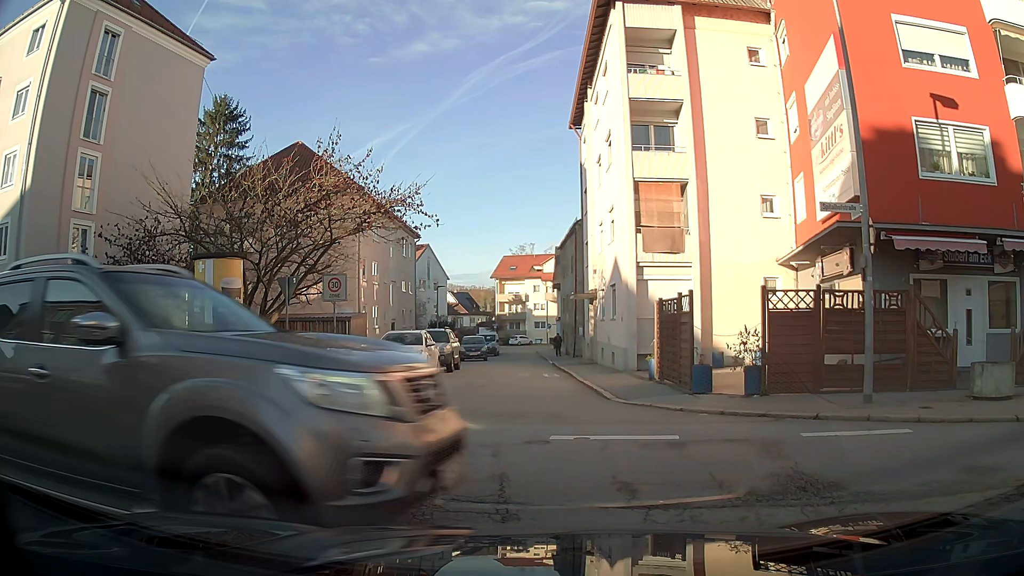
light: Day
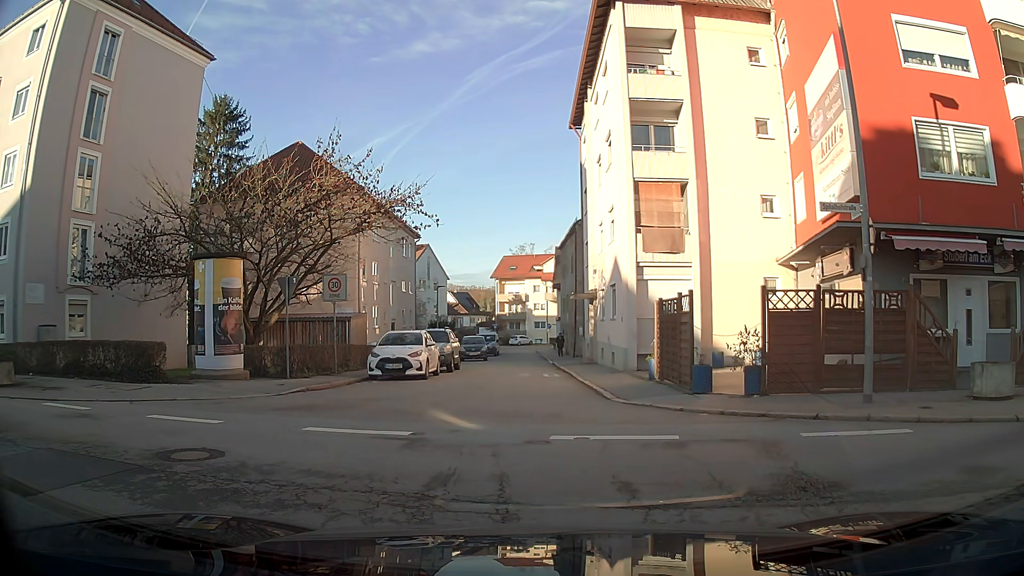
(0.0, 0.0) m; 0°
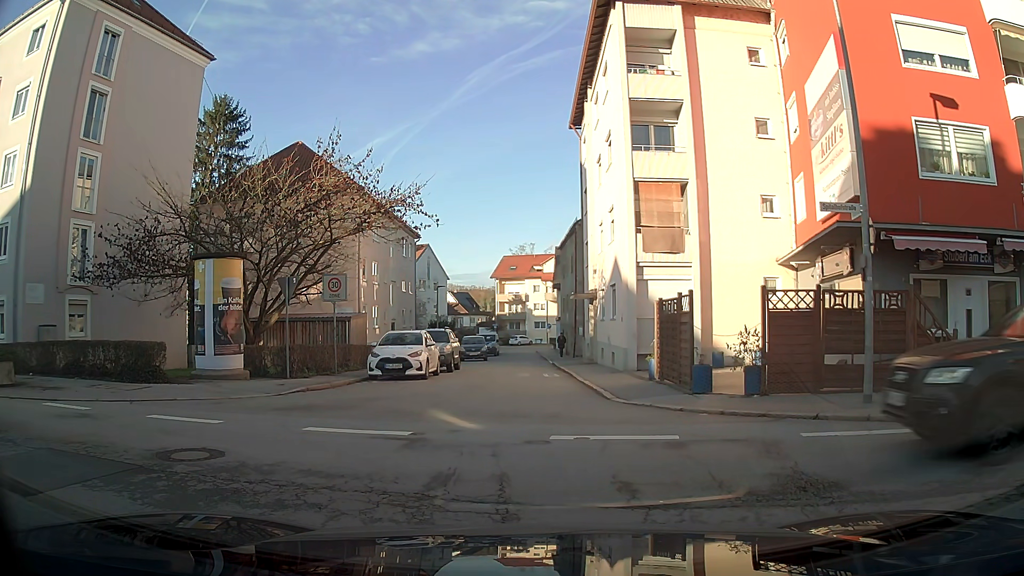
(0.0, 0.0) m; 0°
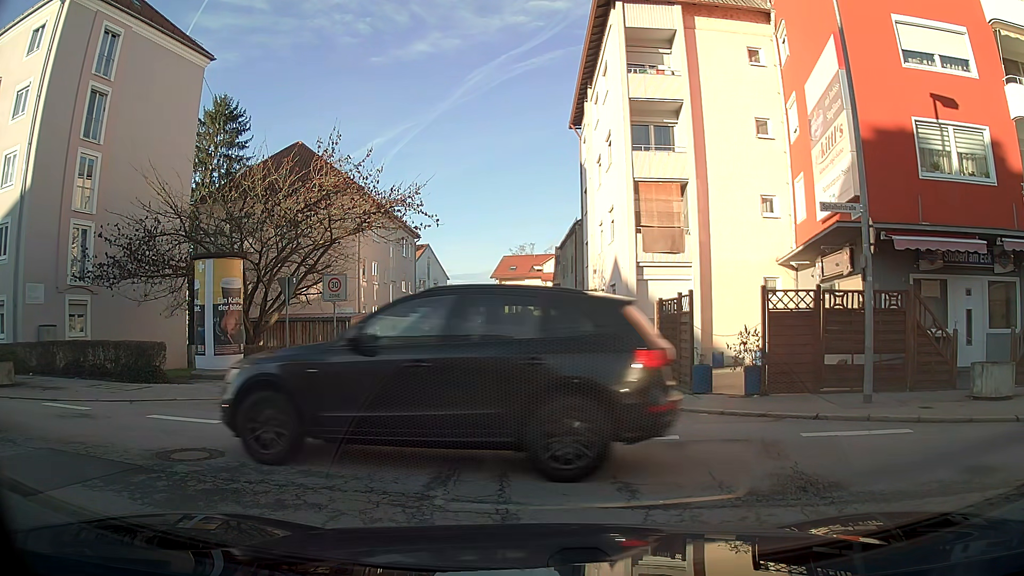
(0.0, 0.0) m; 0°
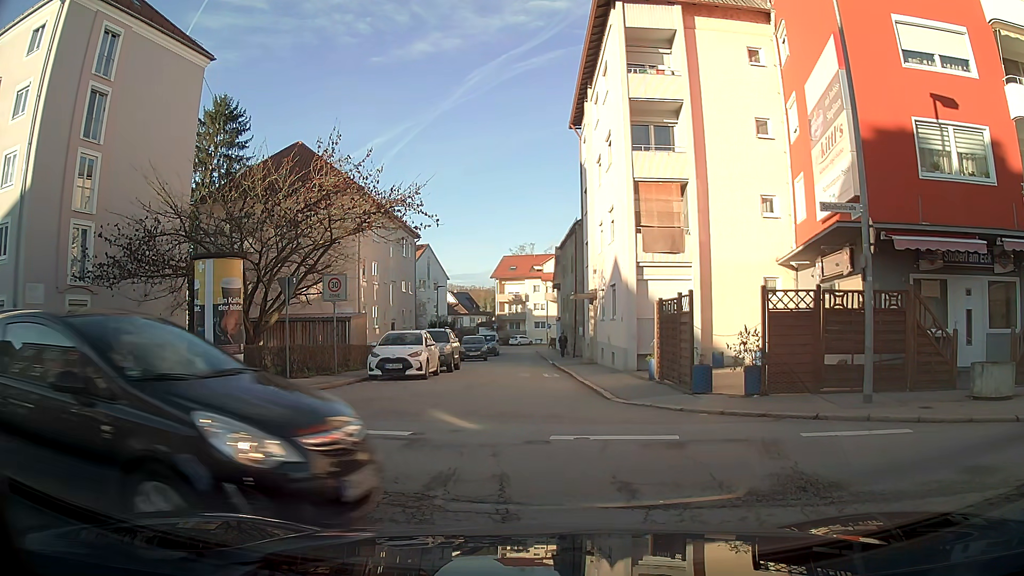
(0.0, 0.0) m; 0°
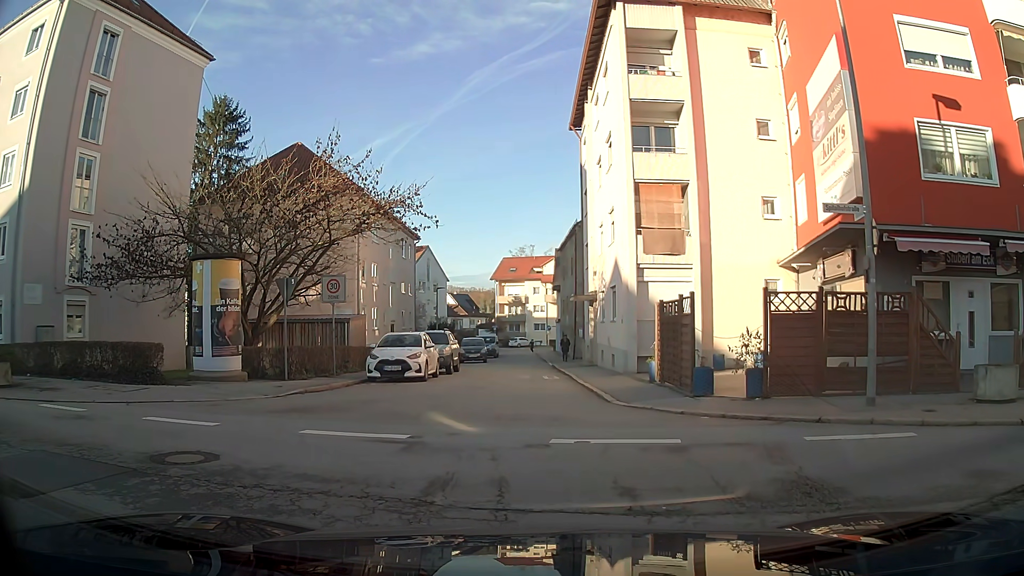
(0.0, +0.1) m; 0°
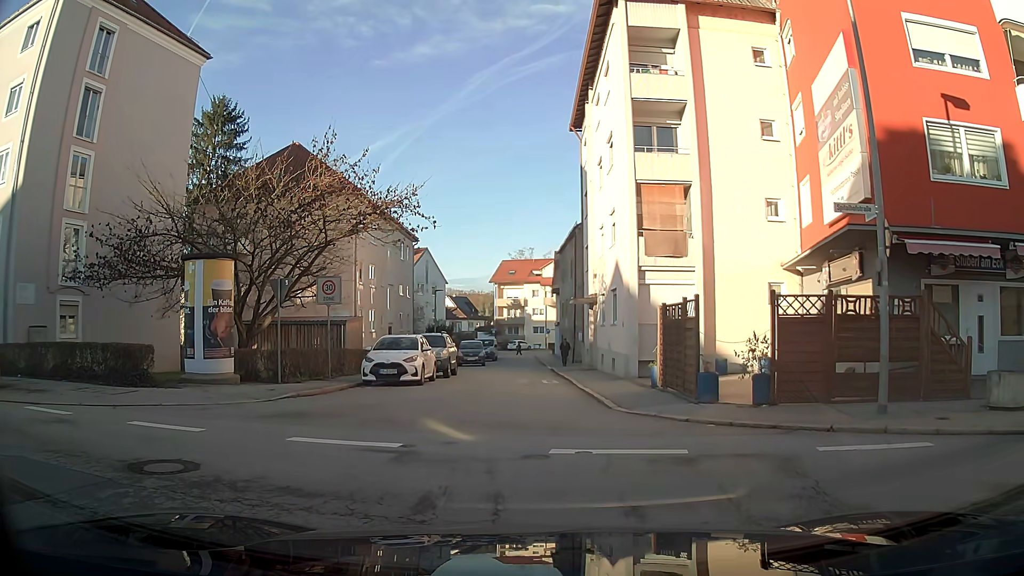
(0.0, +0.4) m; 0°
